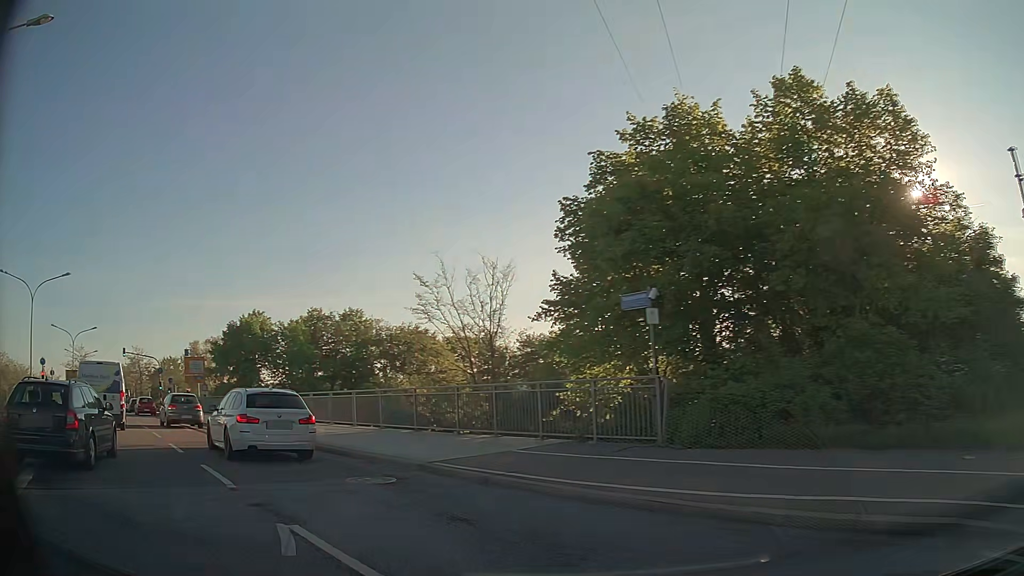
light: Day
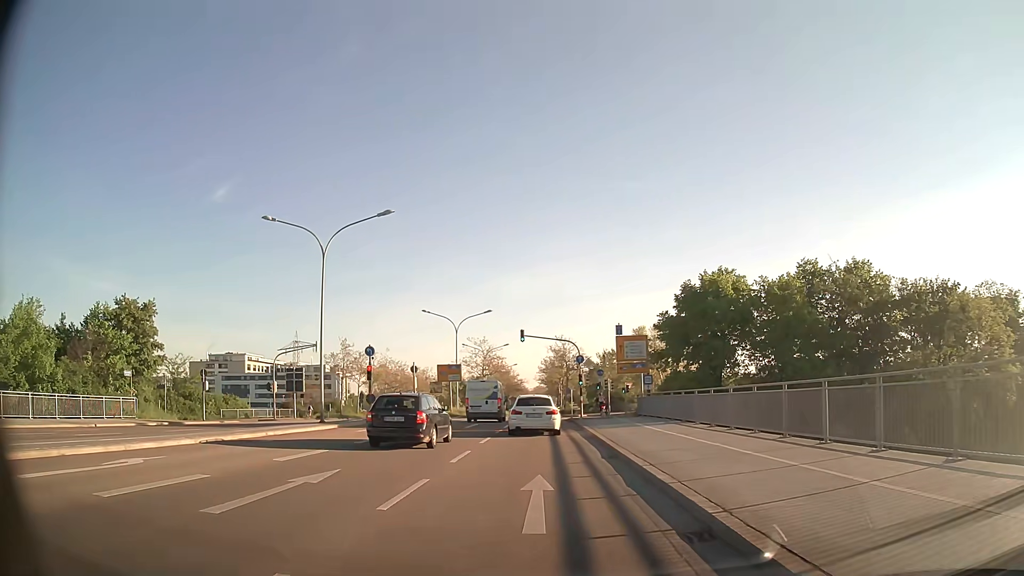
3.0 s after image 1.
(-9.0, +18.4) m; -39°
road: primary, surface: asphalt
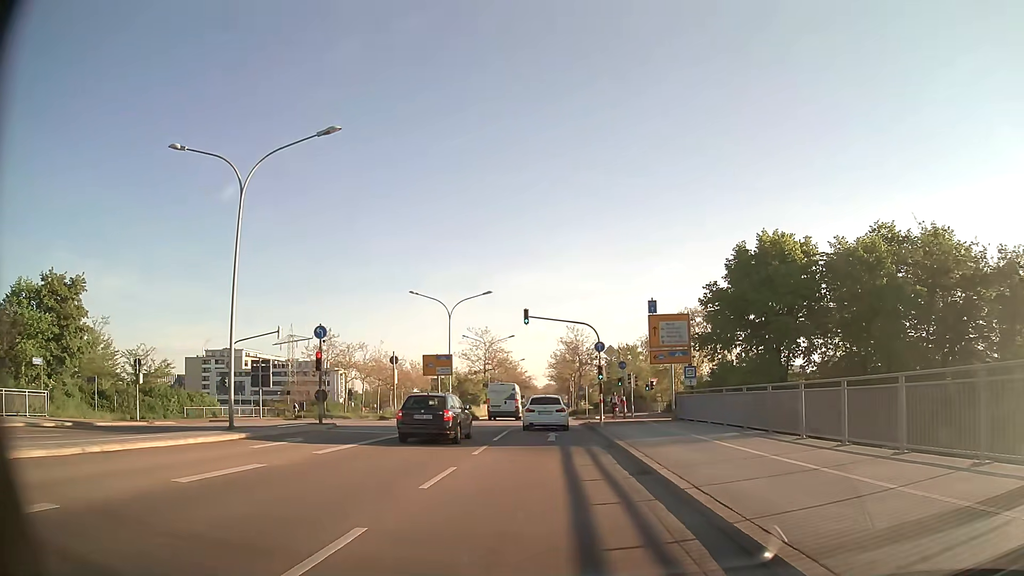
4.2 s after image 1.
(-0.1, +10.4) m; -1°
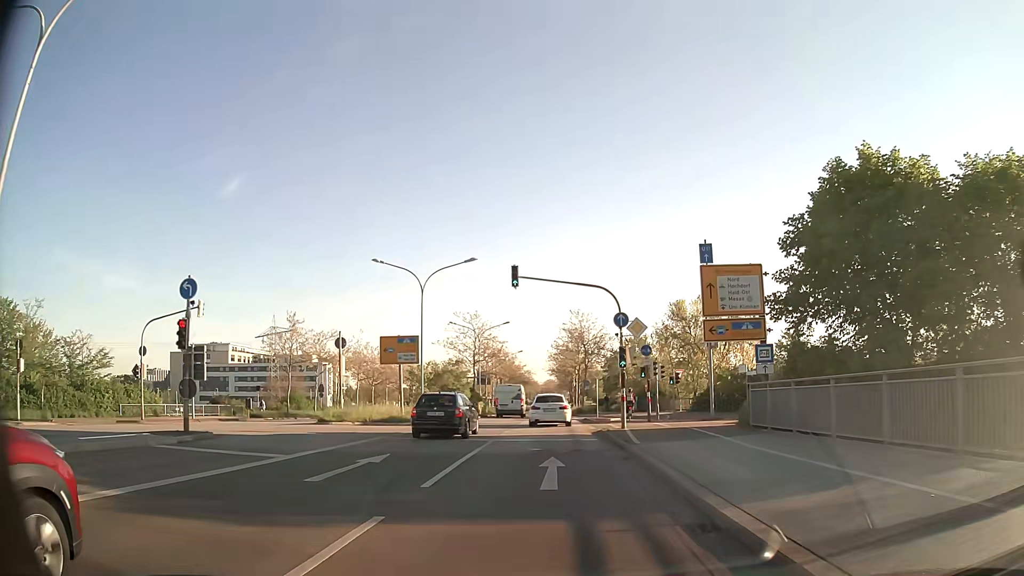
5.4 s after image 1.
(0.0, +11.7) m; 0°
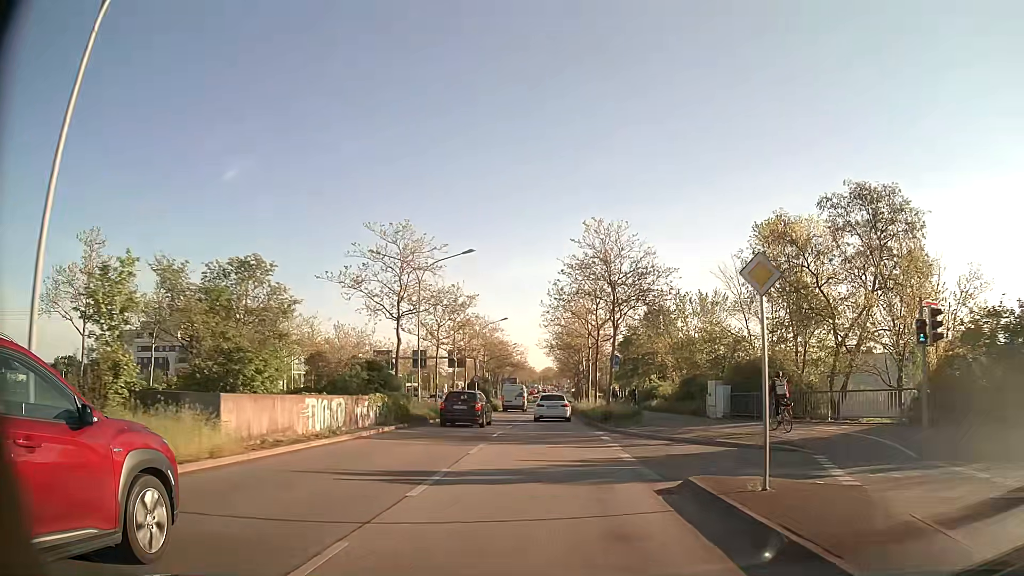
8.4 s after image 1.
(+0.1, +33.0) m; 0°
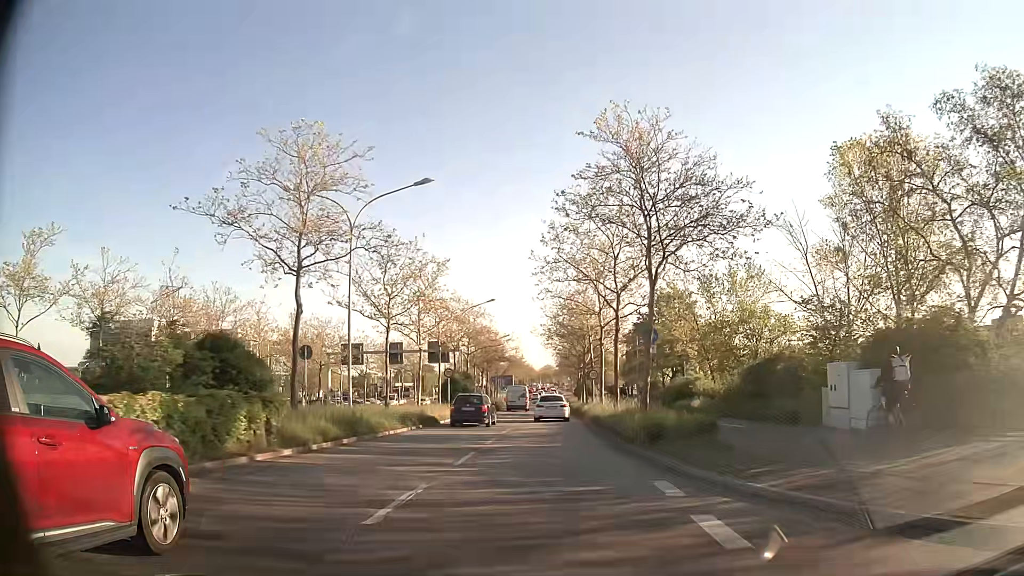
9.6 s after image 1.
(0.0, +14.0) m; 0°
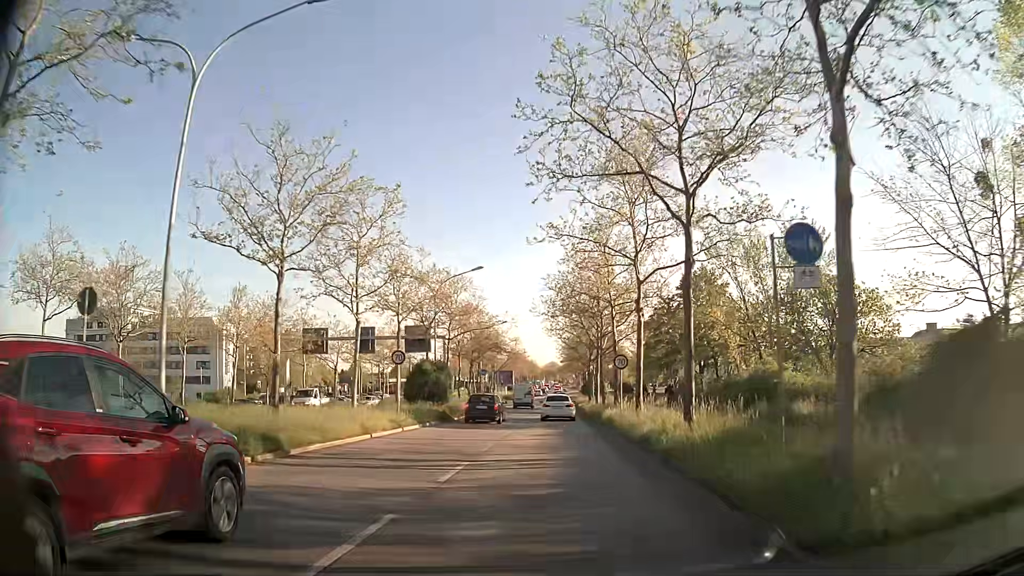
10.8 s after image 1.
(-0.1, +14.3) m; 0°
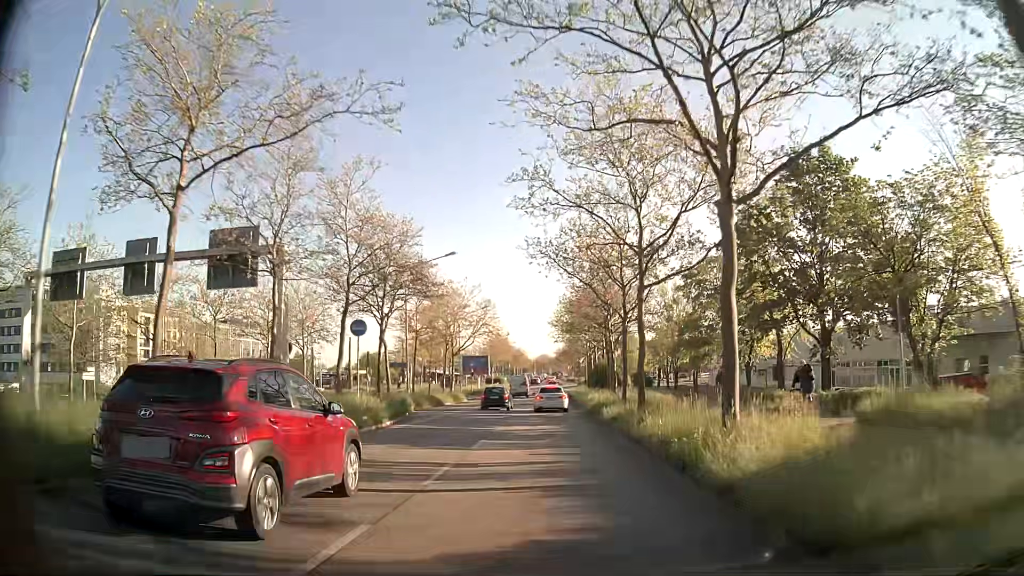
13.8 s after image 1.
(+0.1, +36.8) m; 0°
(0, +10) (0, +20) (0, +30) (0, +40) (0, +50) (0, +60) (0, +70) (0, +80) (0, +90) (0, +100) m
